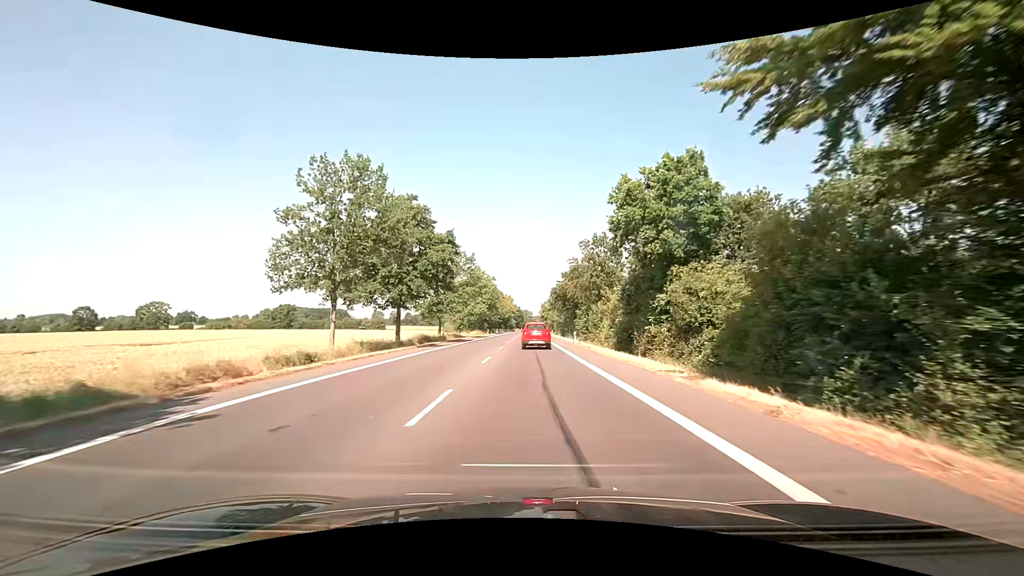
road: primary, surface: asphalt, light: Day
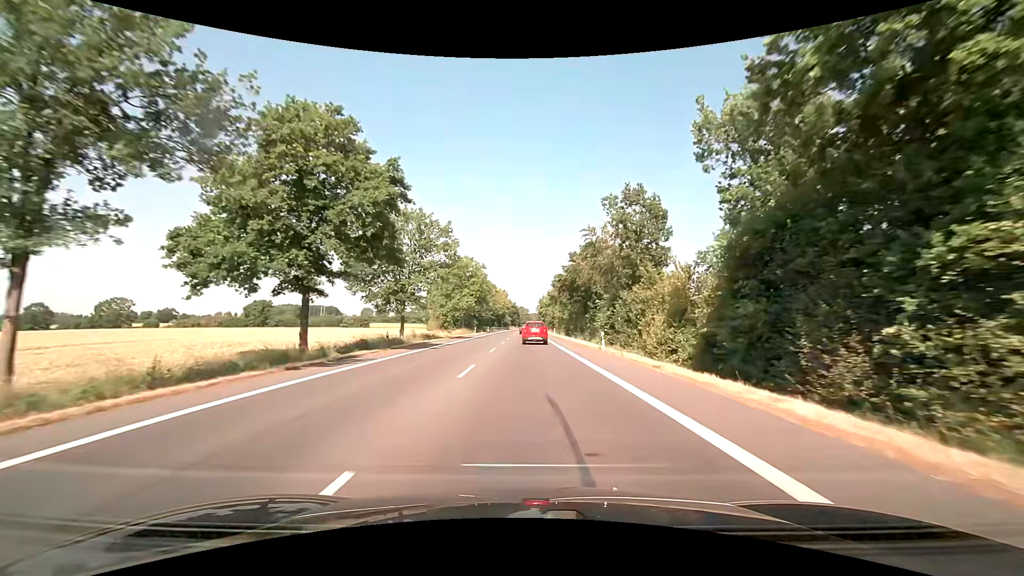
(-0.1, +18.3) m; 0°
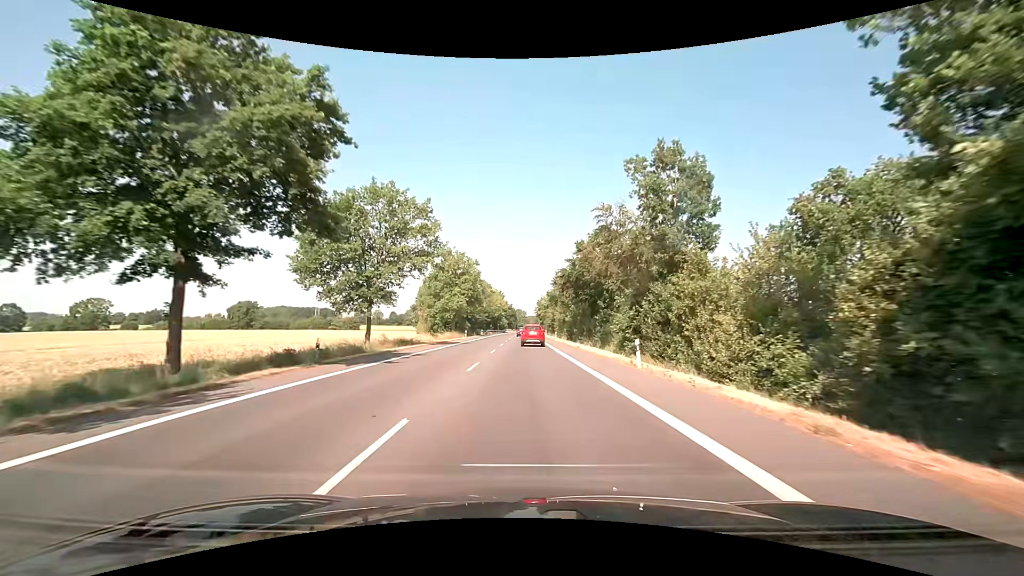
(+0.1, +9.4) m; 0°
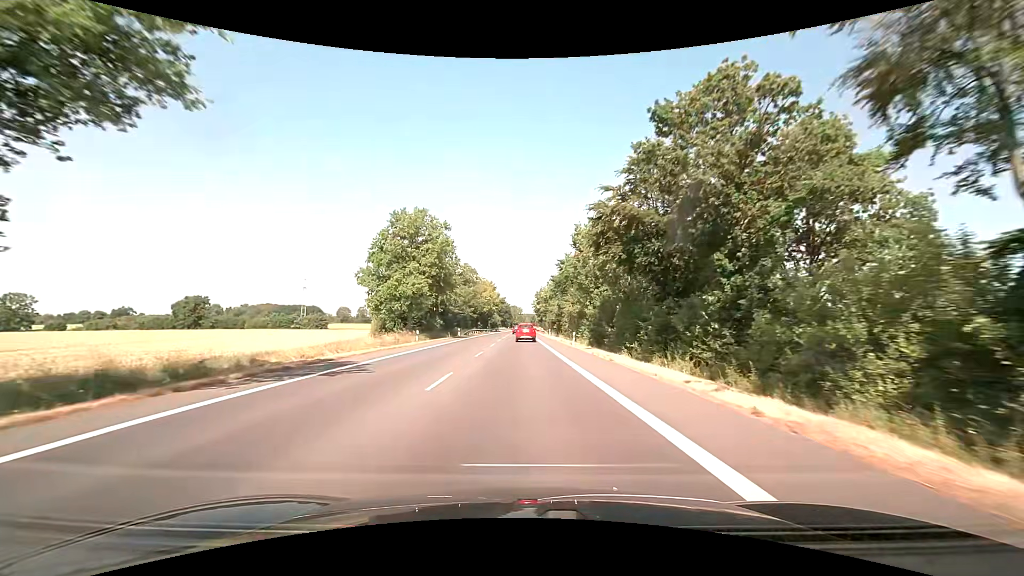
(+0.3, +29.3) m; +1°
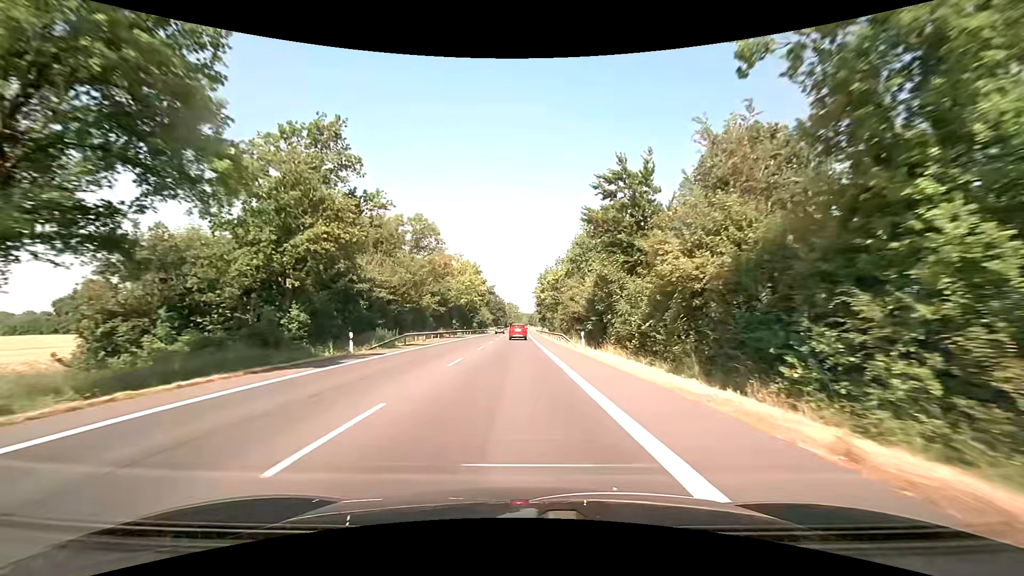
(-0.1, +42.4) m; 0°
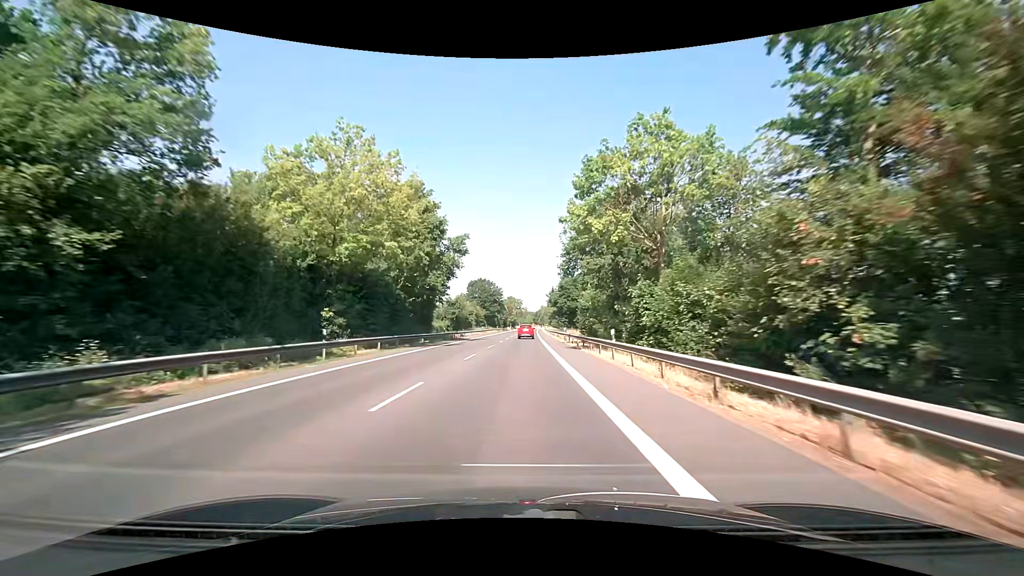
(-0.1, +57.2) m; -1°
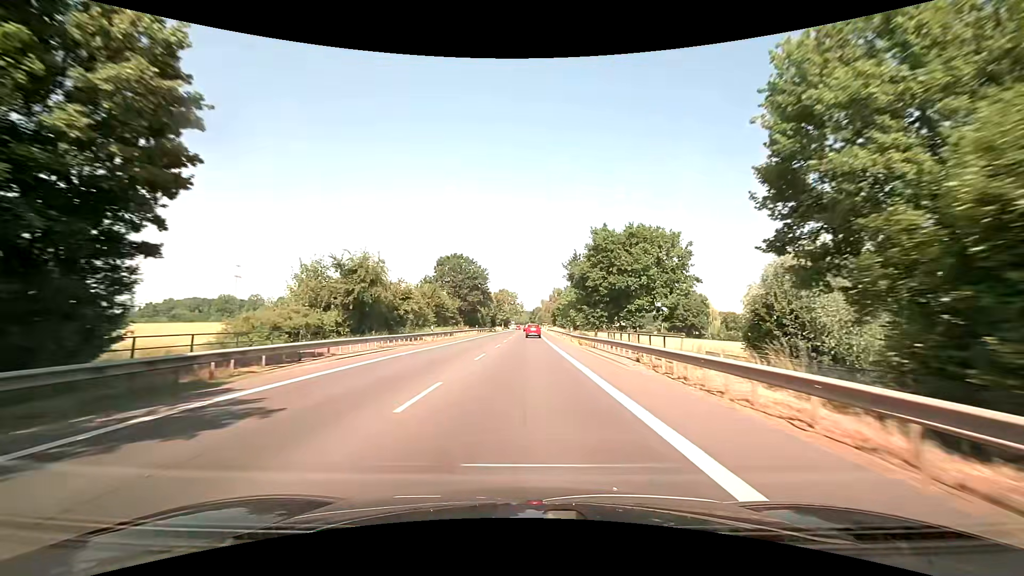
(+0.3, +48.7) m; 0°
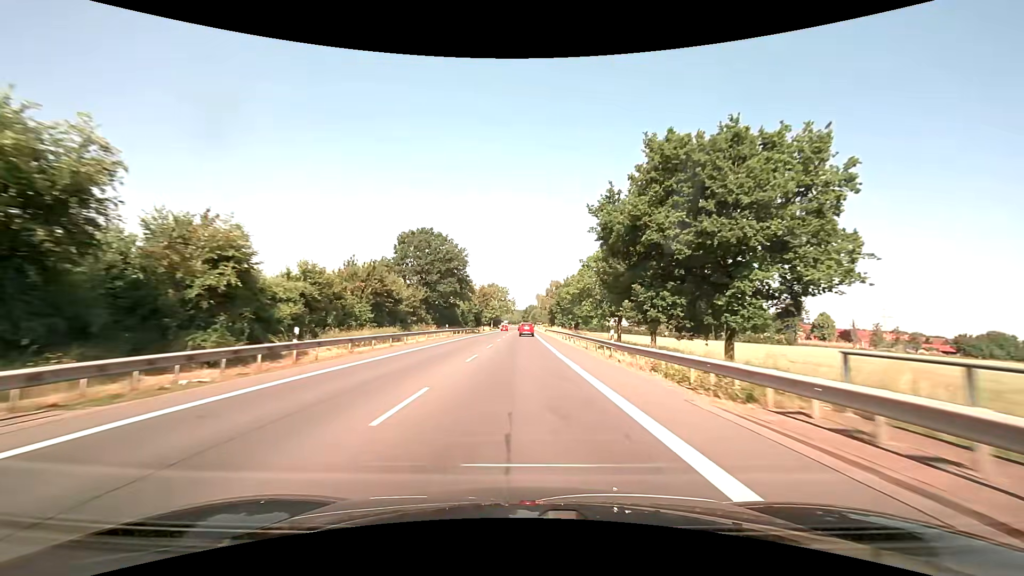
(+0.4, +25.2) m; +2°
(0, +10) (0, +20) (0, +30) (0, +40) (0, +50) (0, +60) (0, +70) (0, +80) (0, +90) (0, +100) m
